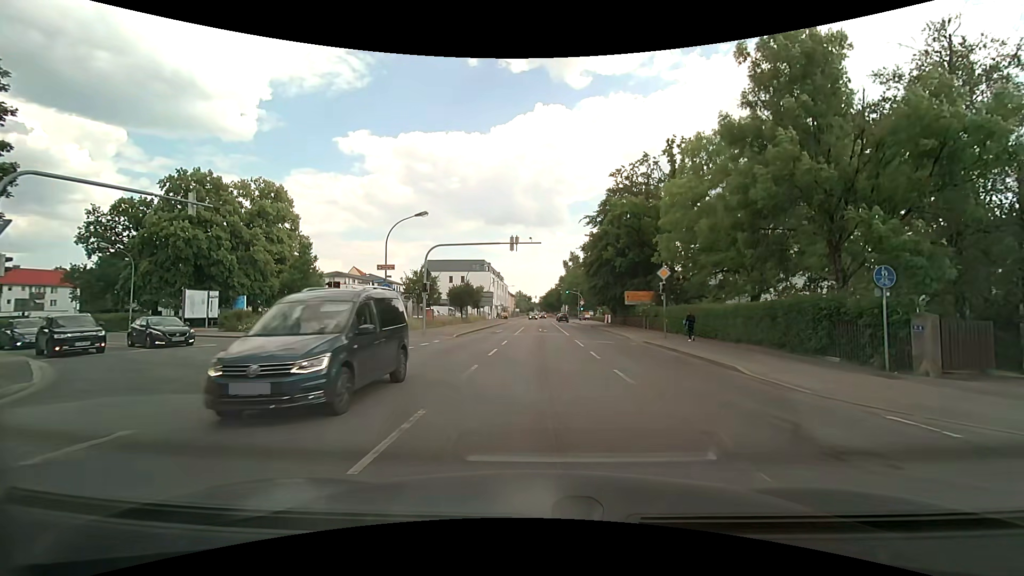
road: secondary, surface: asphalt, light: Day
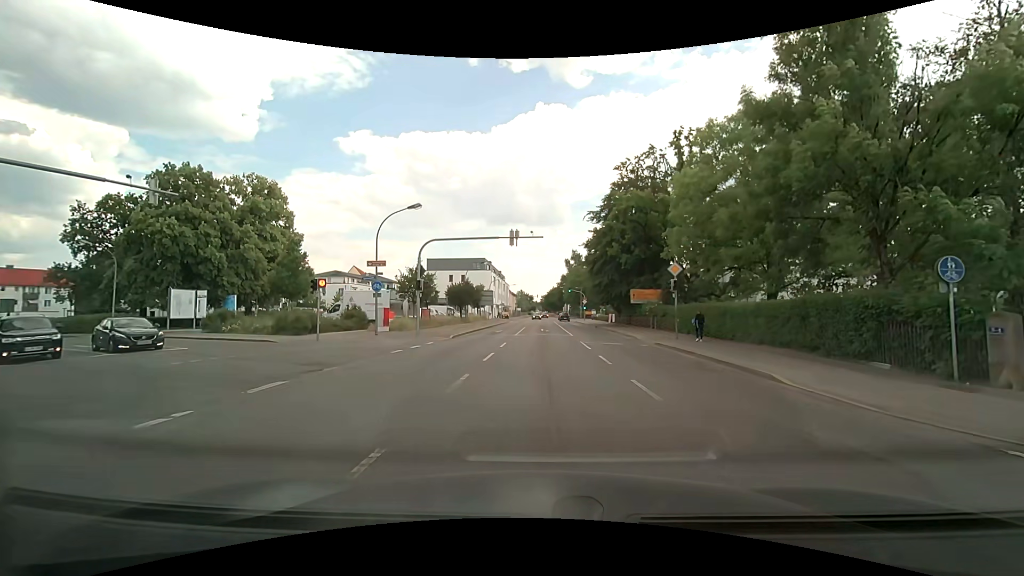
(0.0, +2.2) m; 0°
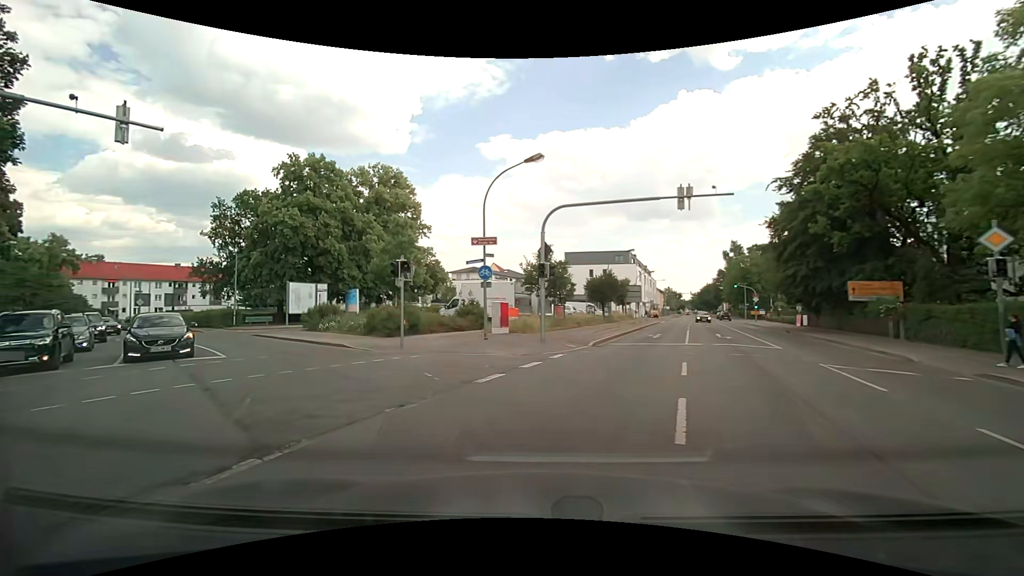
(-1.0, +9.1) m; -16°
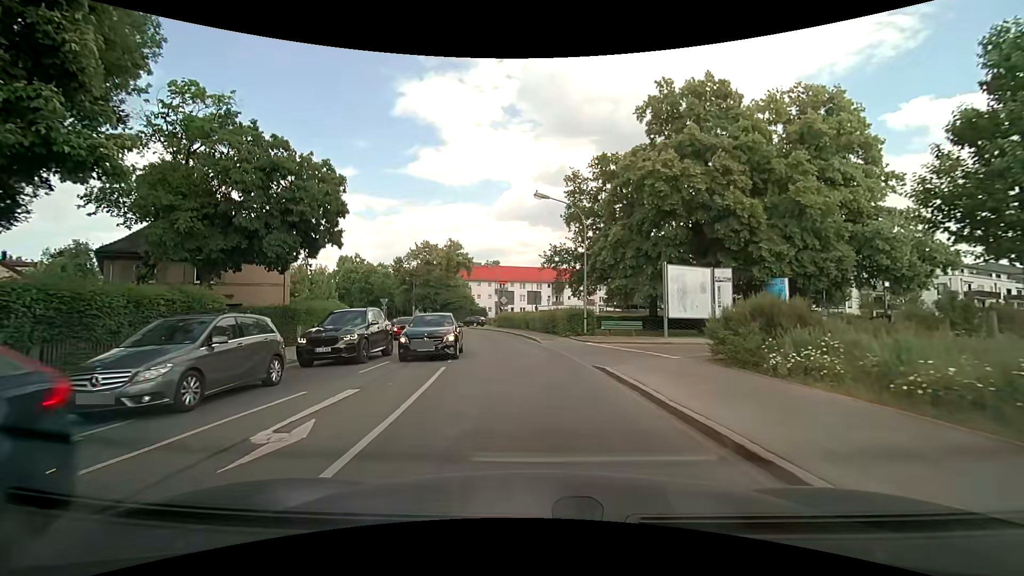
(-7.9, +17.9) m; -40°
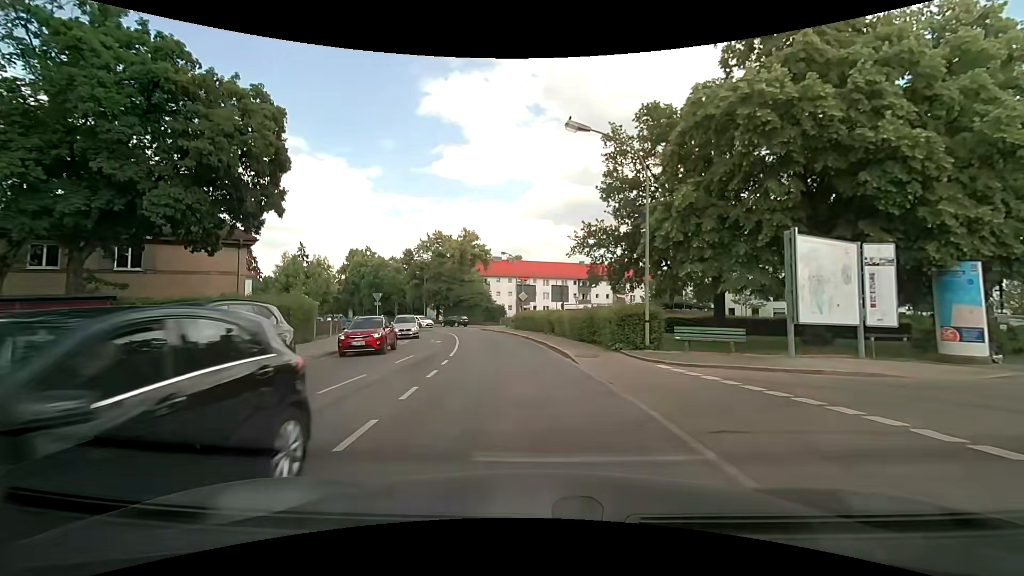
(-0.2, +9.5) m; -3°
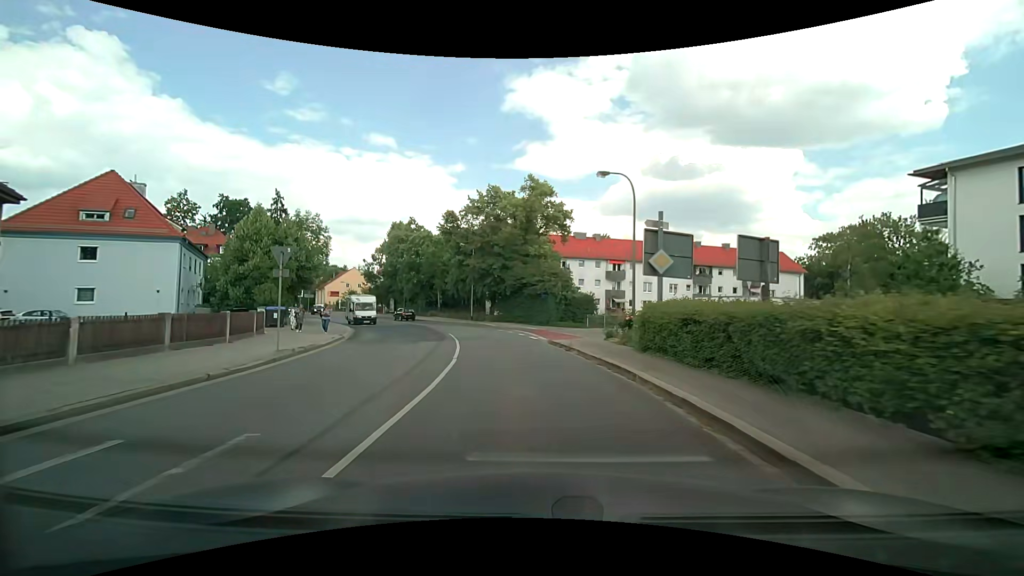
(-2.1, +26.7) m; -8°
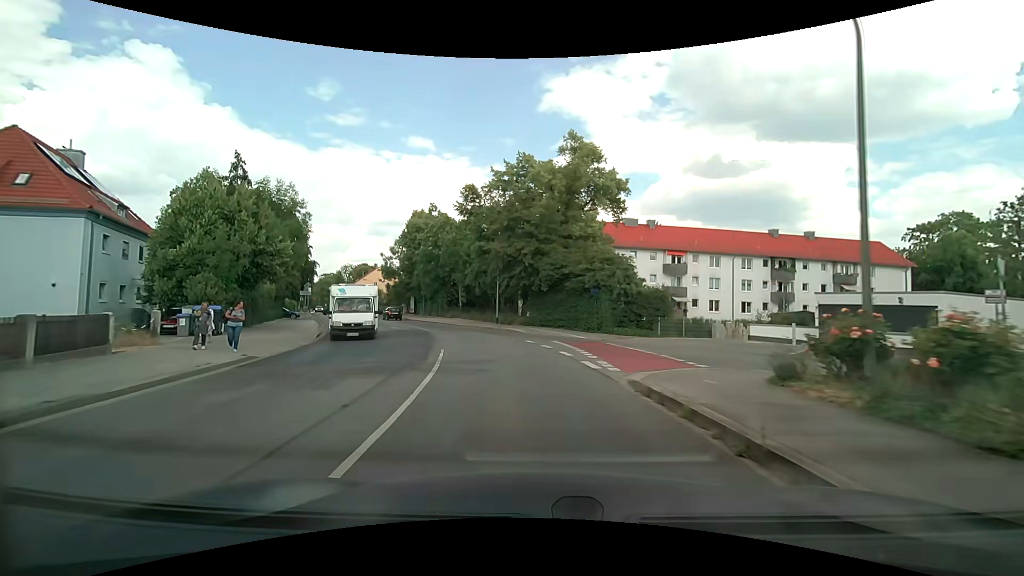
(-0.4, +11.8) m; -4°
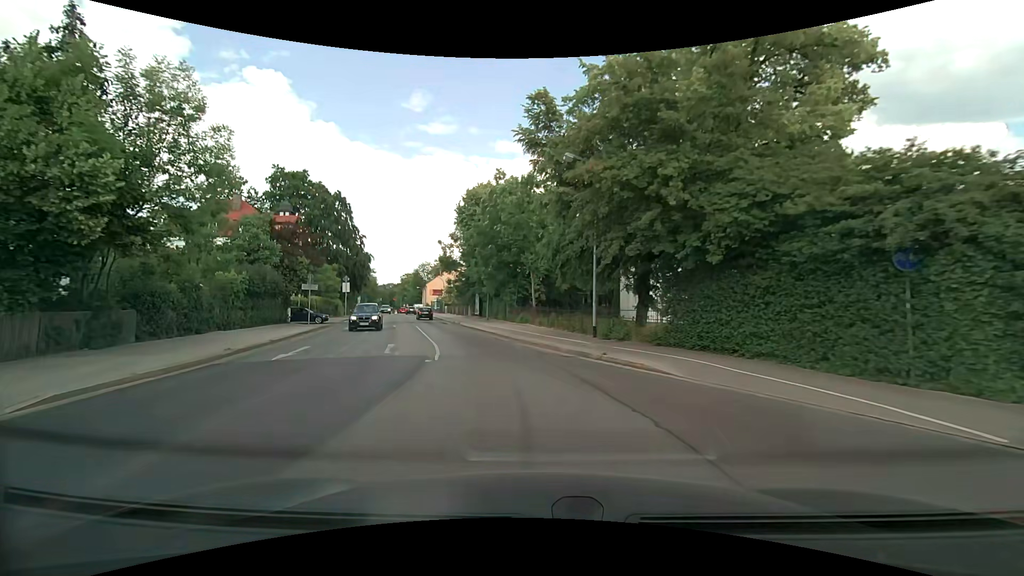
(-1.6, +19.0) m; -10°
(-1, +10) (-2, +20) (-5, +30) (-7, +39) (-10, +49) (-13, +58) (-16, +68) (-19, +77) (-22, +87) (-25, +97) m
